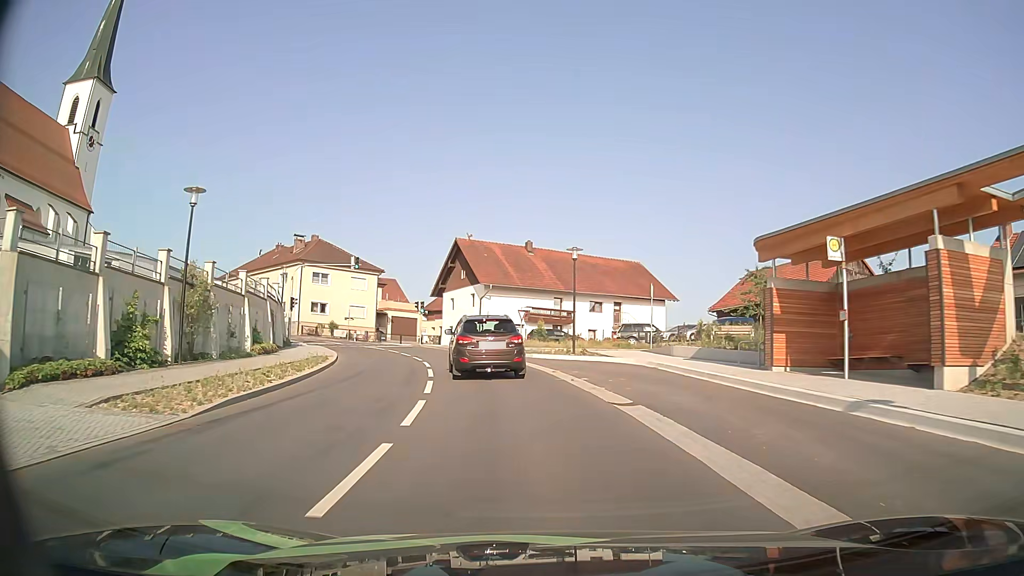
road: secondary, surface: asphalt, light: Day
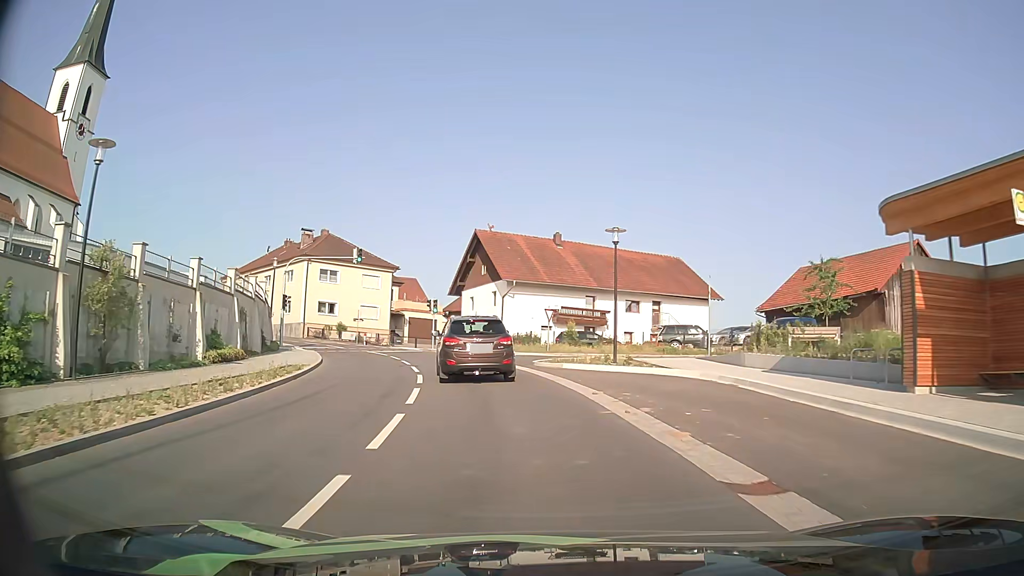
(-0.1, +6.4) m; -3°
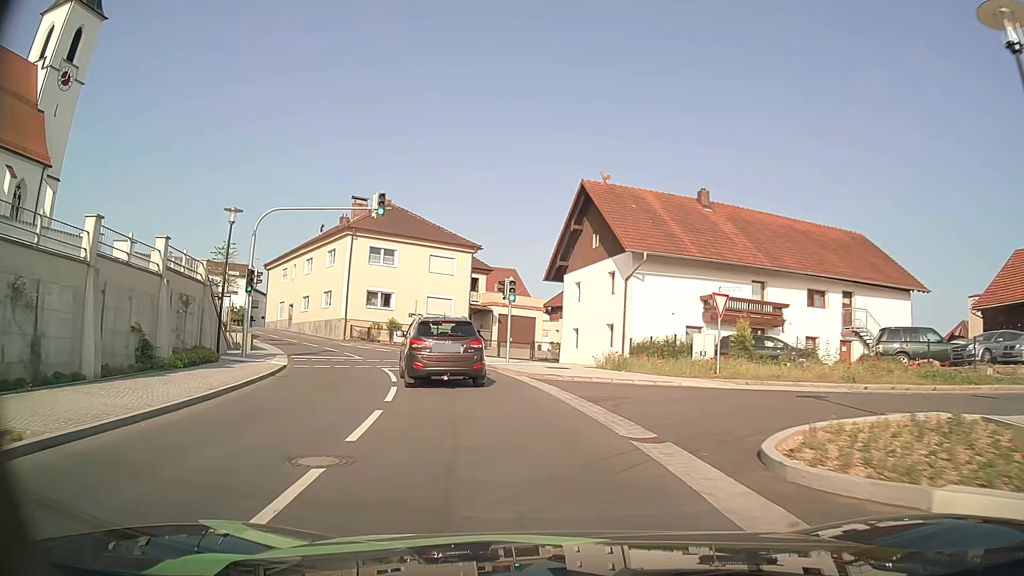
(-1.3, +17.8) m; -9°
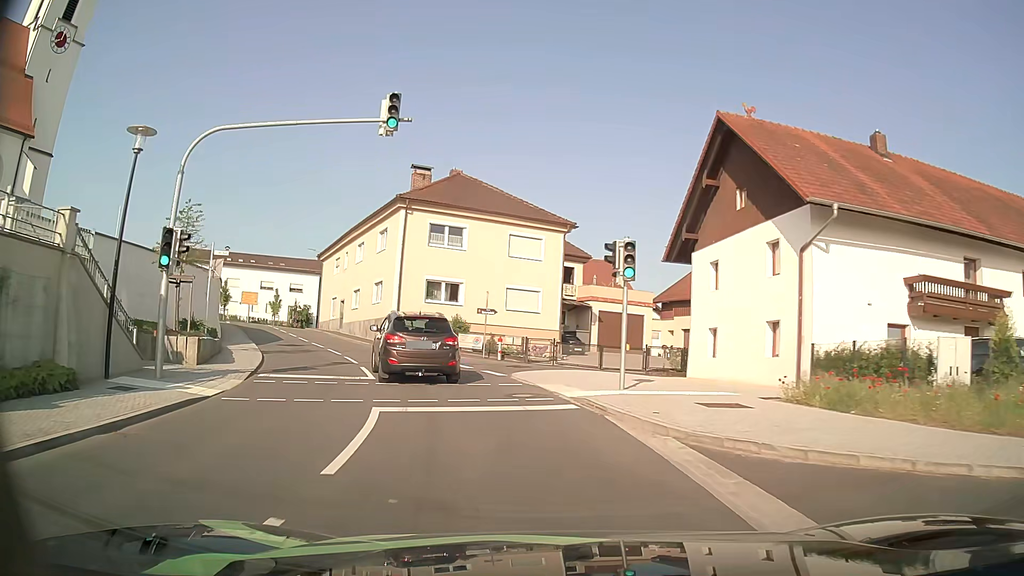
(-0.8, +11.3) m; -8°
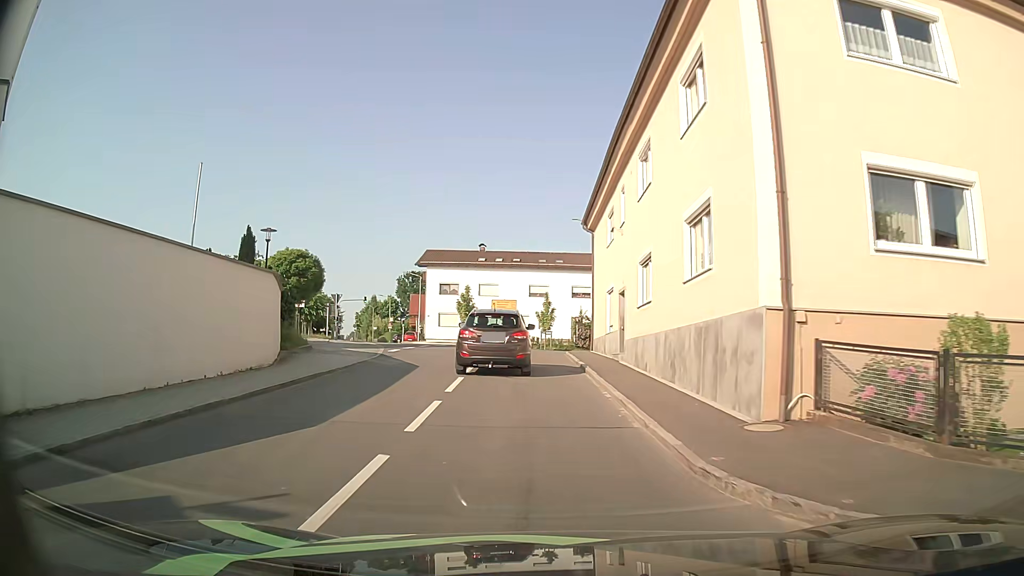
(-5.9, +26.2) m; -27°
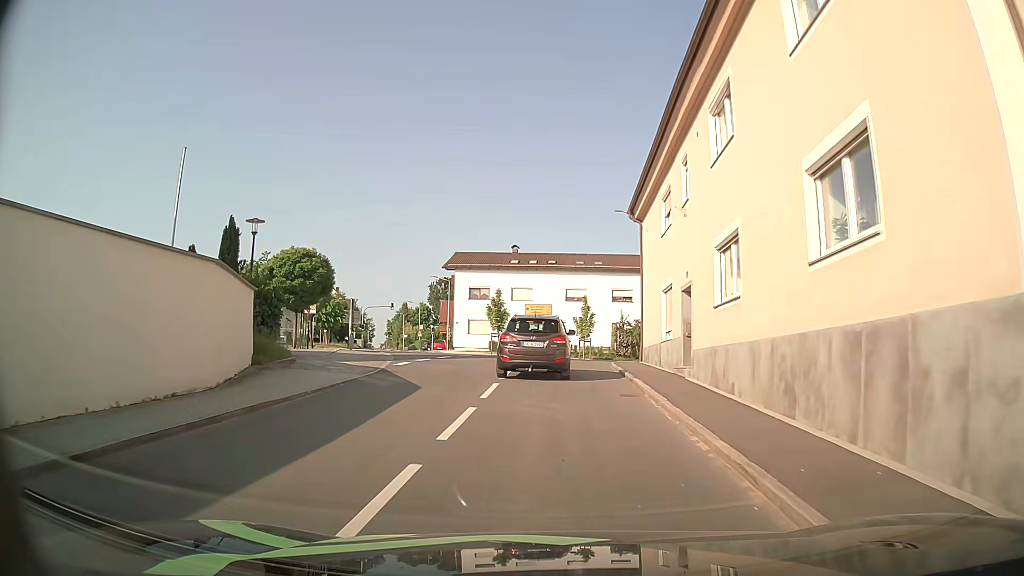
(-0.2, +5.0) m; -4°
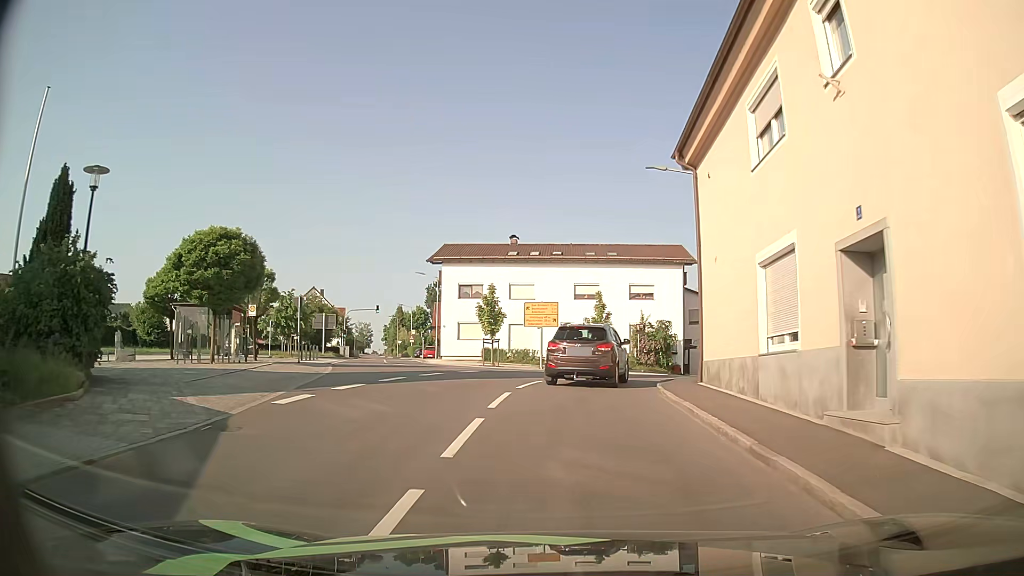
(-0.2, +10.1) m; 0°
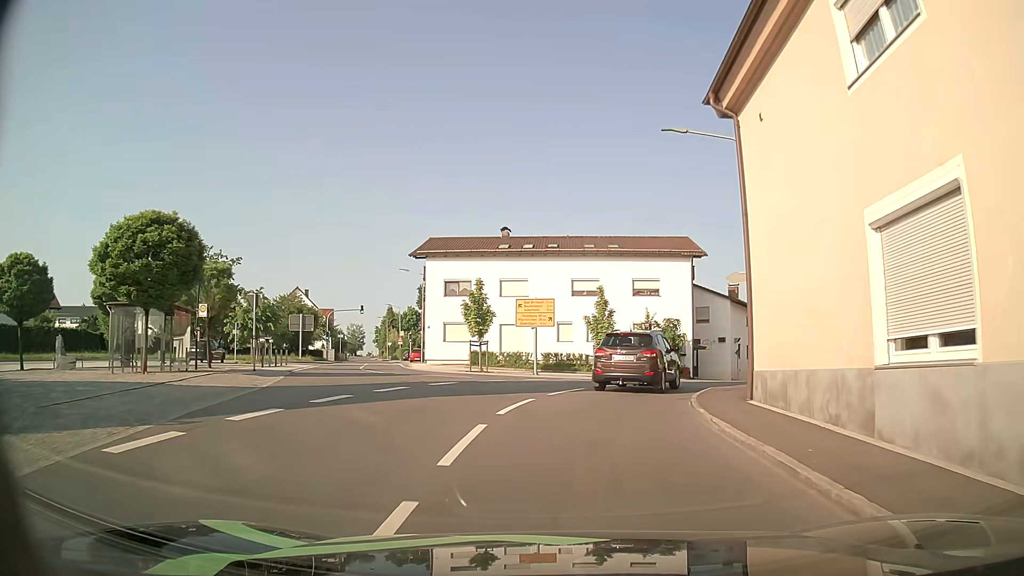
(0.0, +4.9) m; 0°
(0, +10) (+2, +20) (+6, +29) (+11, +38) (+16, +46) (+21, +55) (+25, +64) (+30, +73) (+35, +82) (+39, +91) m
